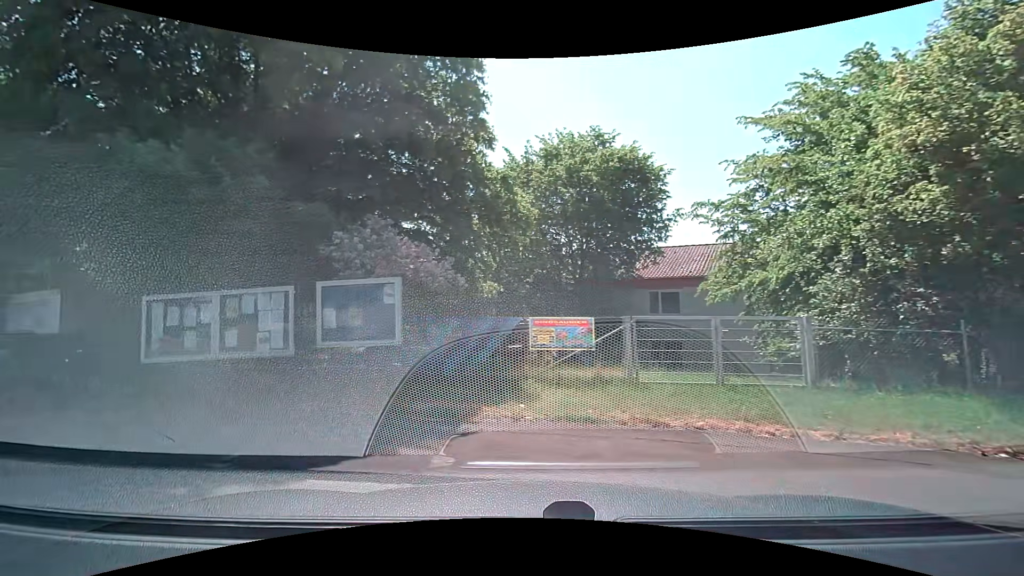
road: residential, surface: asphalt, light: Day
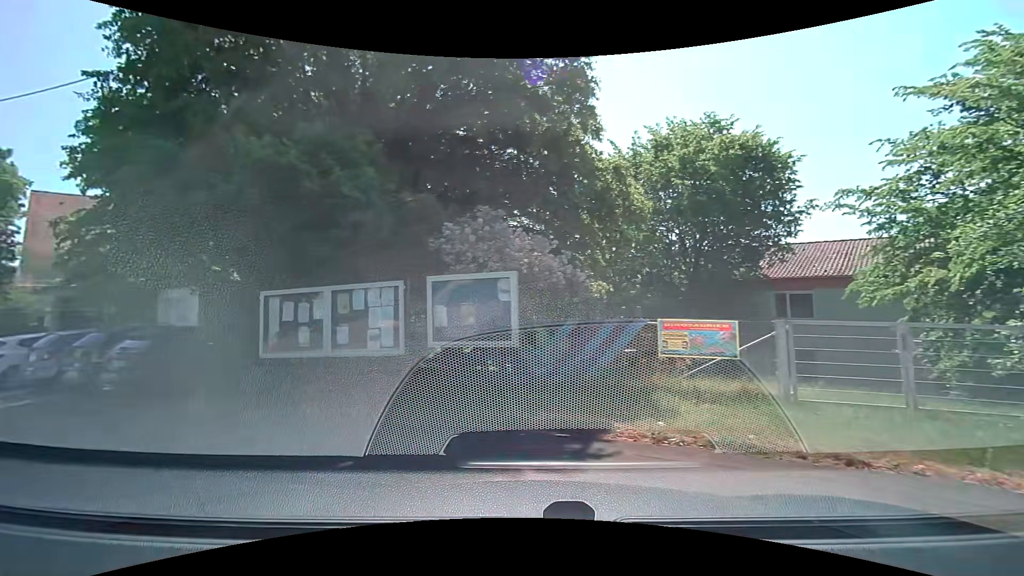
(-0.1, +1.0) m; -12°
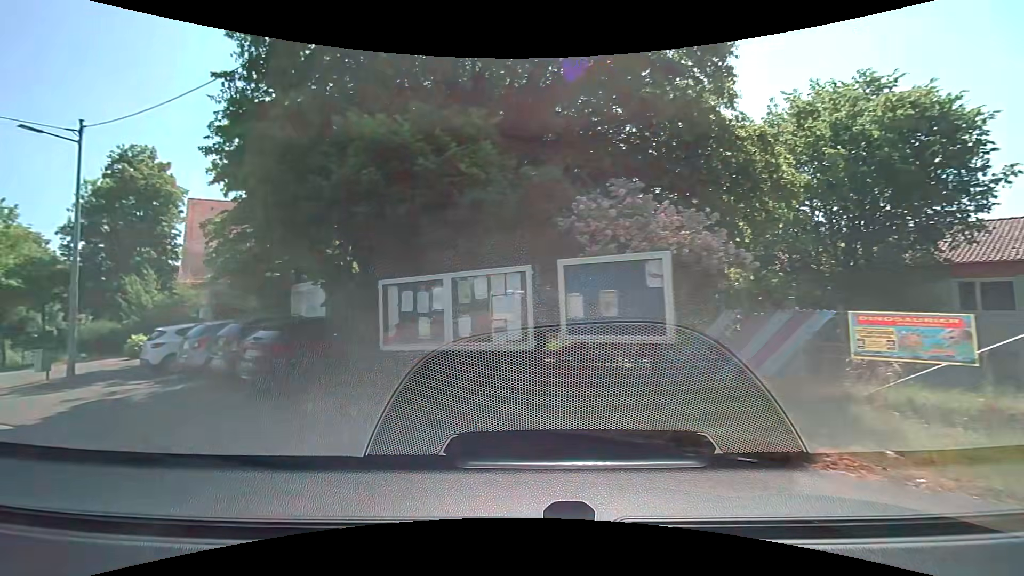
(-0.1, +1.1) m; -12°
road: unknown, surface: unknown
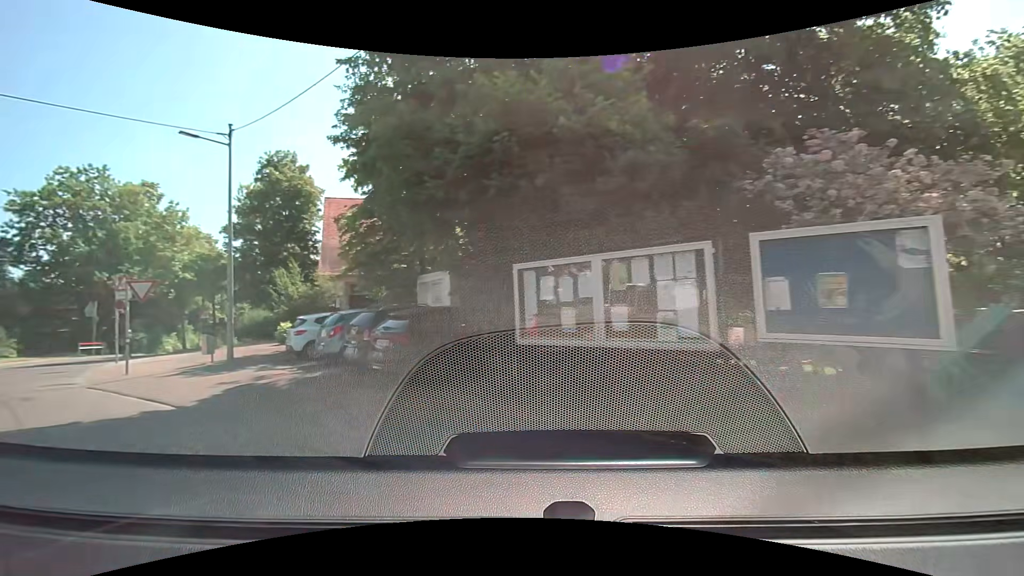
(-0.1, +1.2) m; -13°
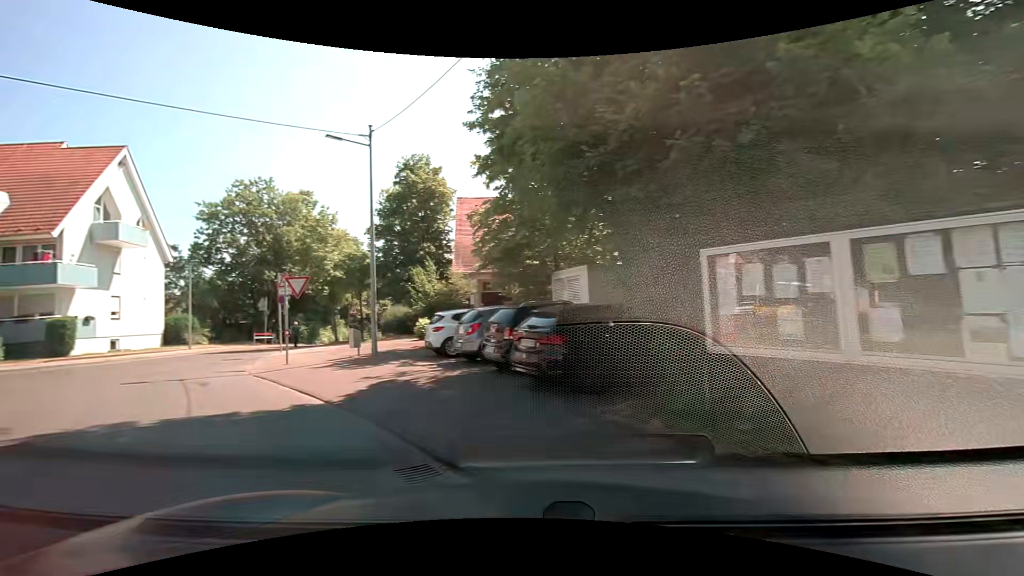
(-0.2, +1.3) m; -13°
